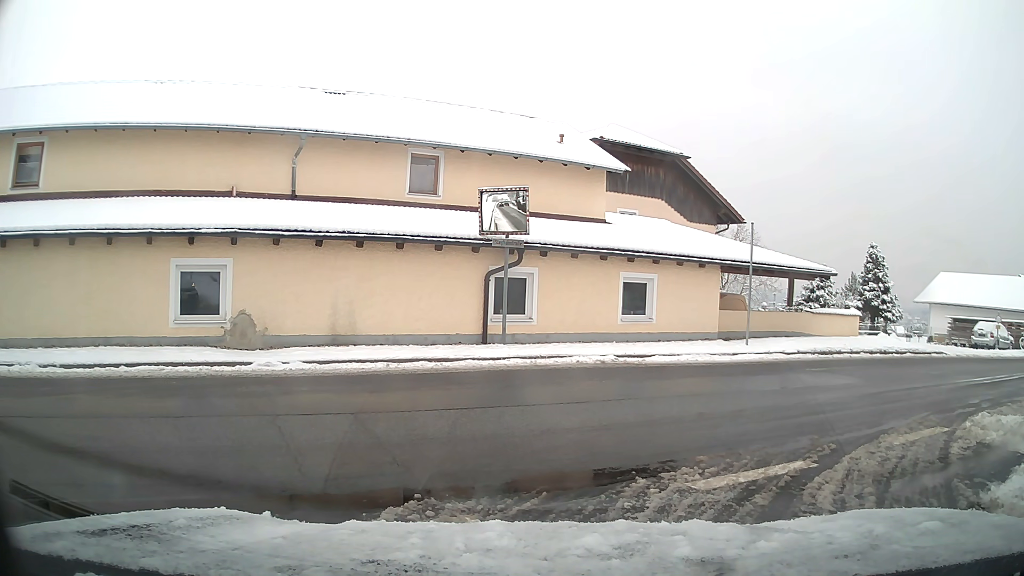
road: unclassified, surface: asphalt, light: Day
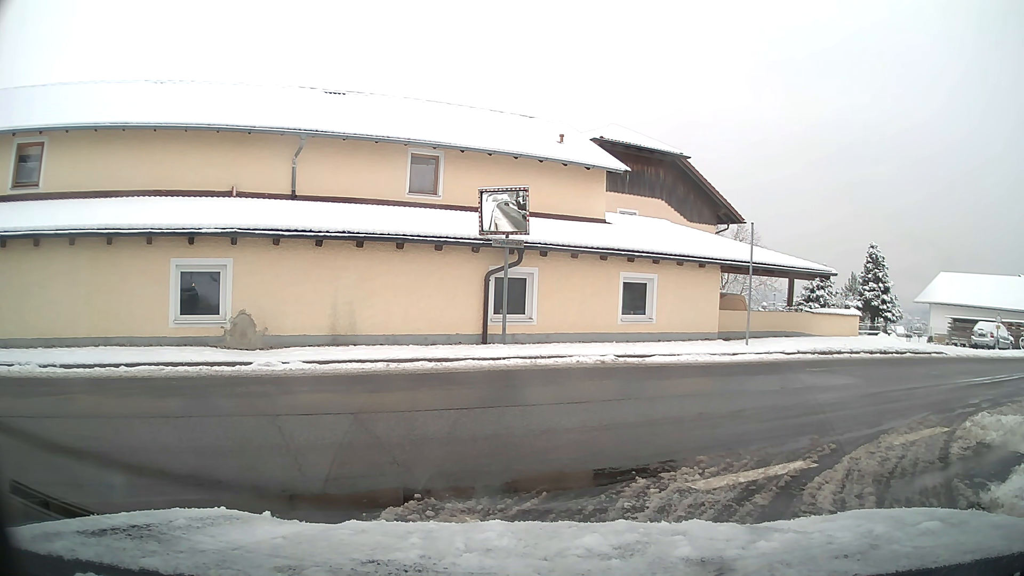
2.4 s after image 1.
(0.0, 0.0) m; 0°
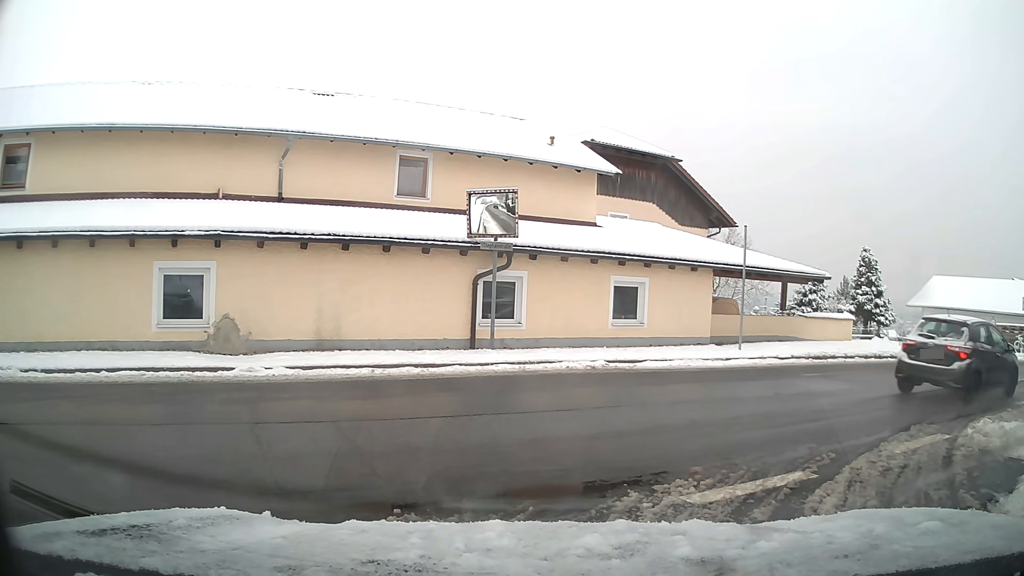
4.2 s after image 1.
(0.0, +0.3) m; 0°
(+4, +9) (+12, +14) (+21, +18) (+31, +22) (+40, +26) (+49, +30) (+58, +34) (+68, +37) (+77, +40) (+87, +43) m
